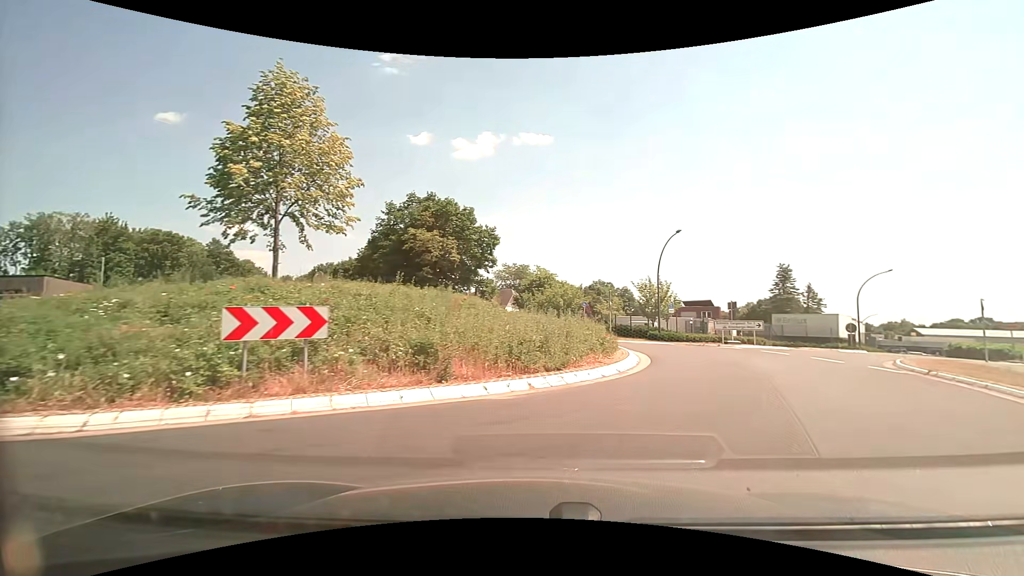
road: secondary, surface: asphalt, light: Day
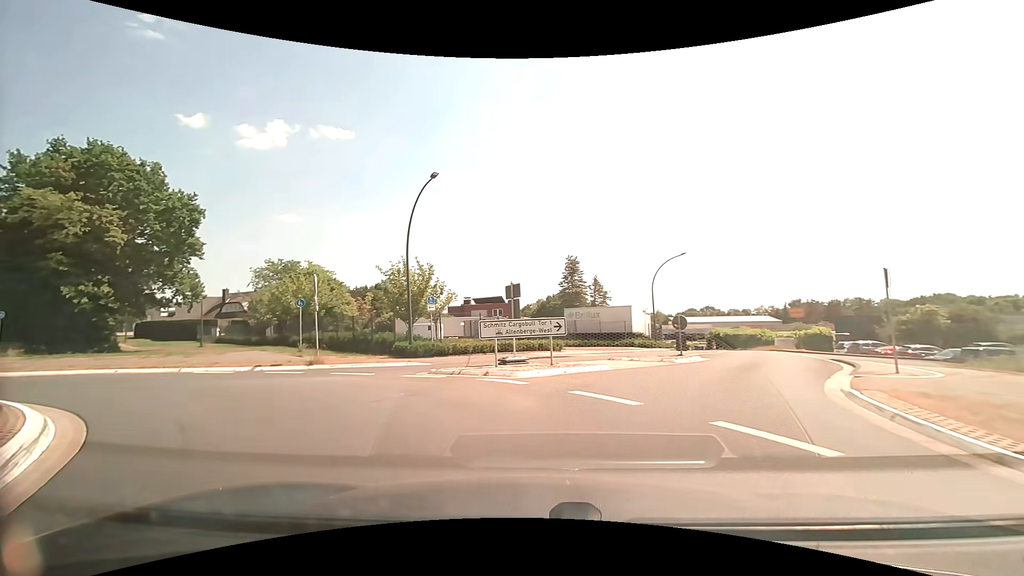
(+5.4, +14.7) m; +23°
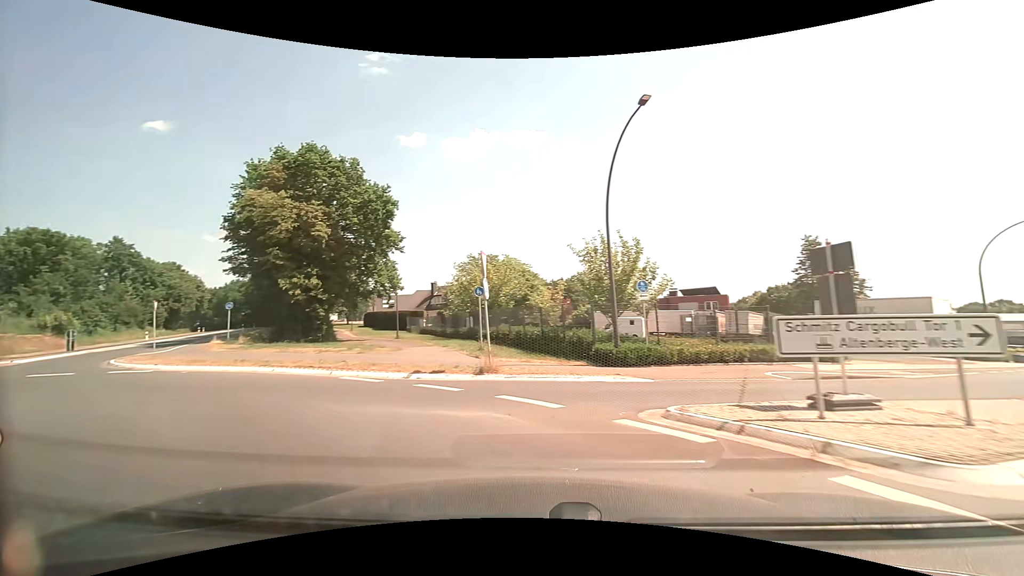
(-1.2, +6.6) m; -23°
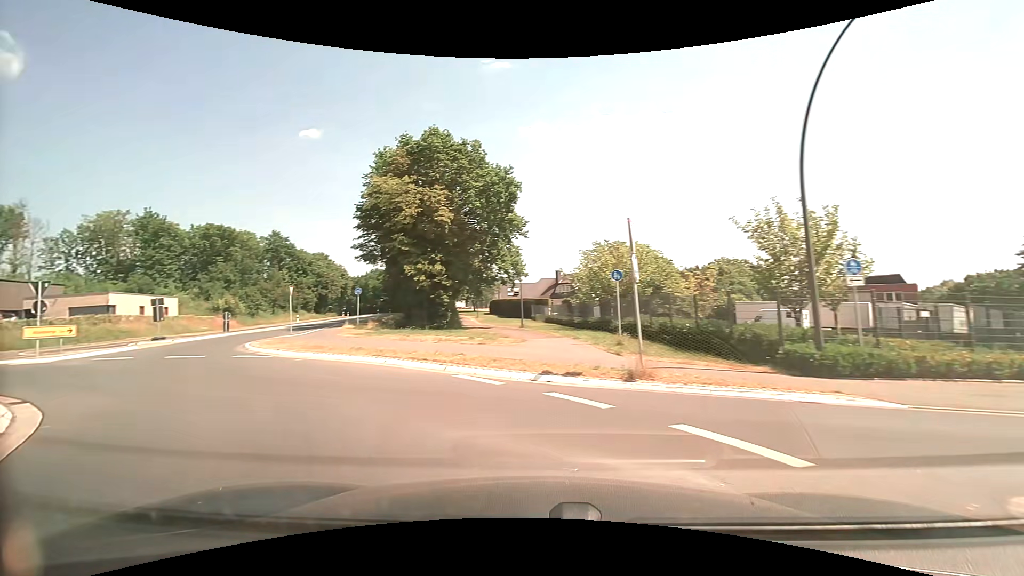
(-0.4, +3.1) m; -14°
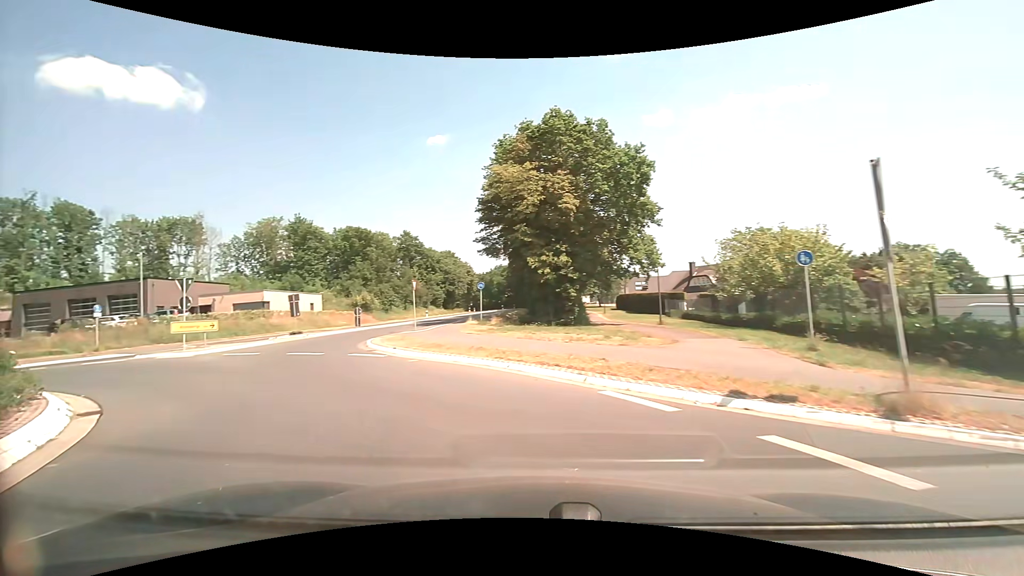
(-0.3, +2.9) m; -14°
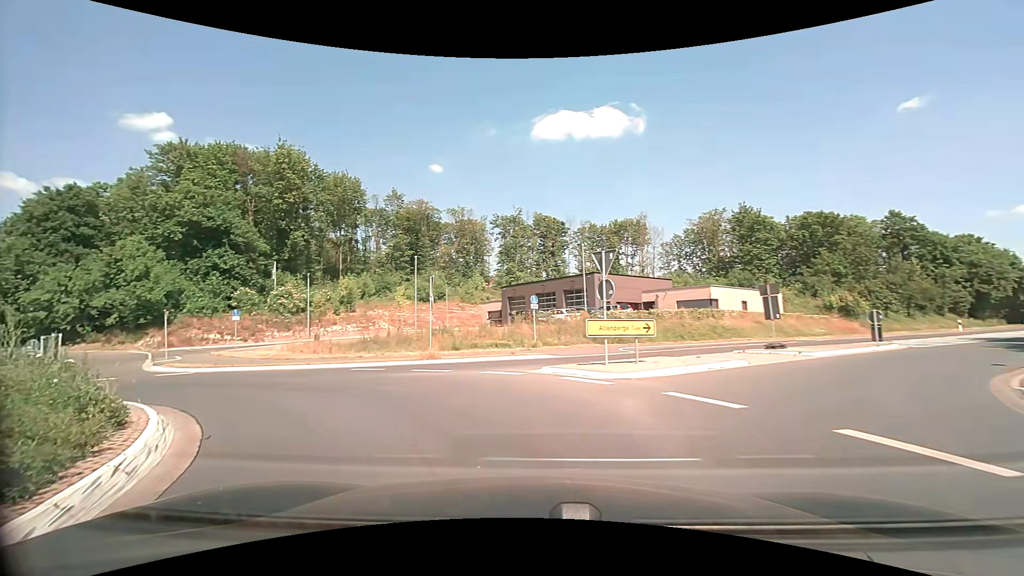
(-5.0, +10.9) m; -47°
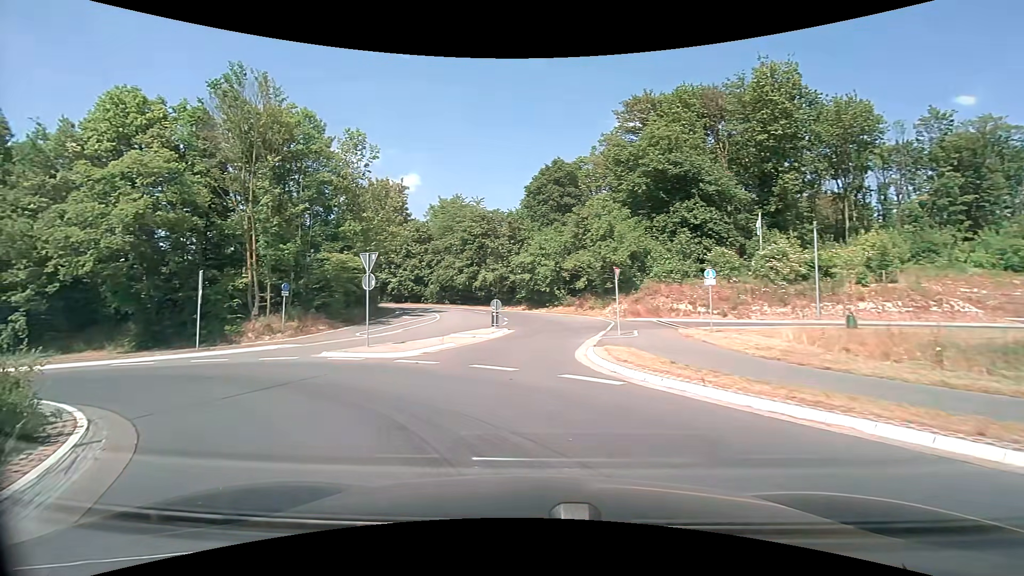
(-6.1, +13.0) m; -51°
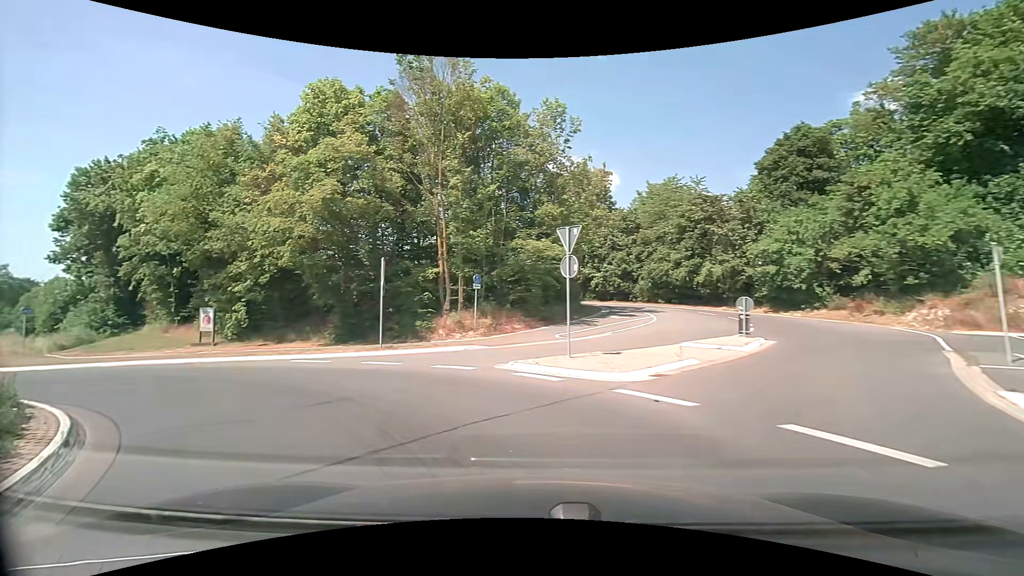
(-1.2, +5.9) m; -23°
(-3, +9) (-12, +14) (-22, +13) (-29, +7) (-30, -3) (-25, -11) (-16, -15) (-6, -16) (+3, -18) (+12, -23) m
